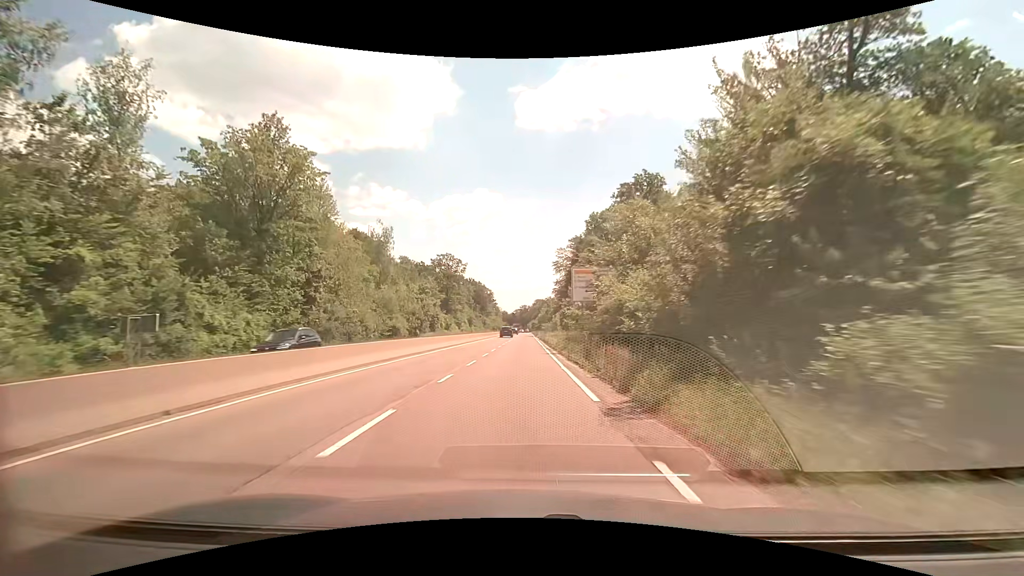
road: trunk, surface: asphalt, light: Day
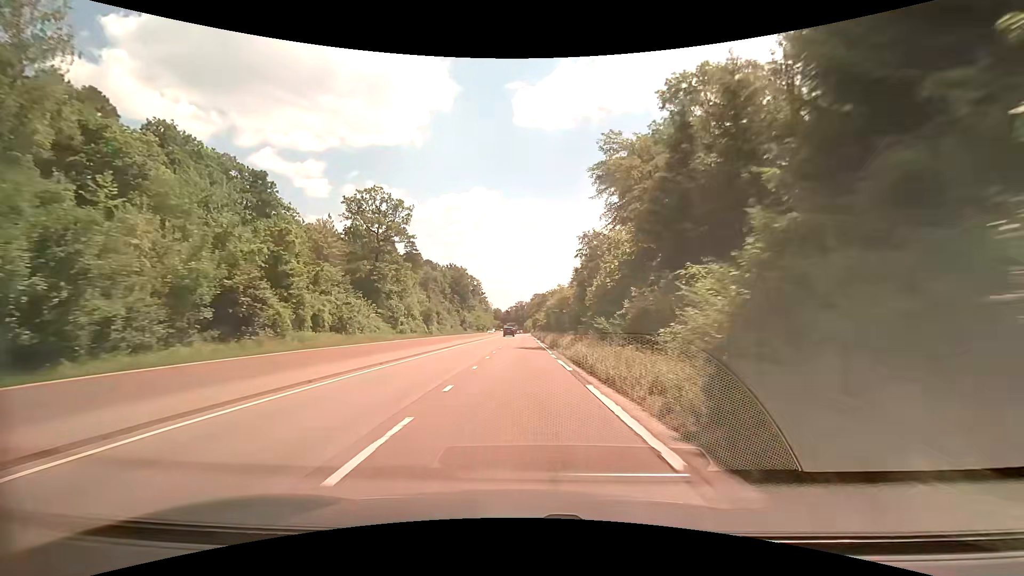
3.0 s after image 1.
(-0.1, +62.3) m; 0°
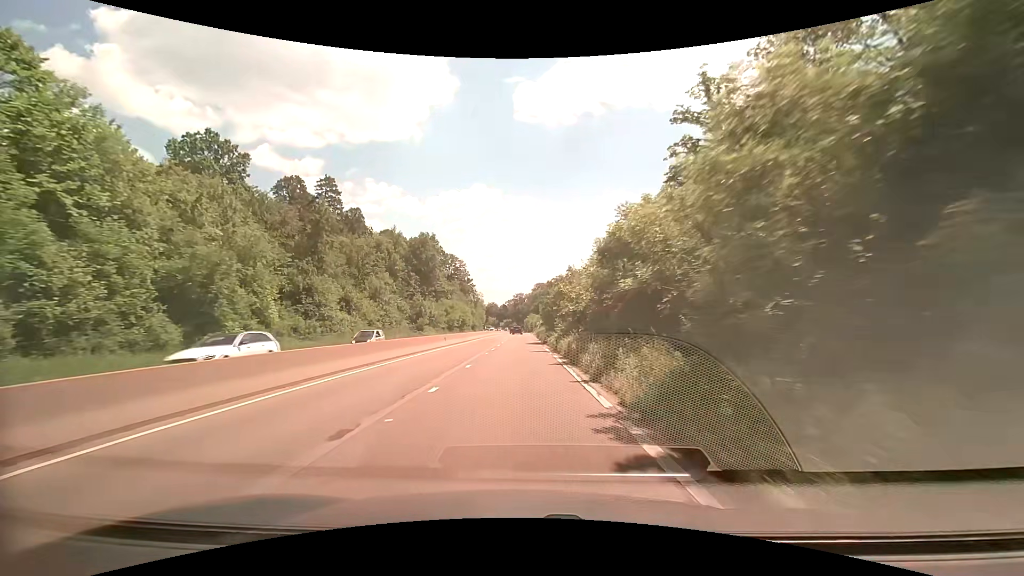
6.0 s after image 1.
(+0.1, +61.3) m; 0°
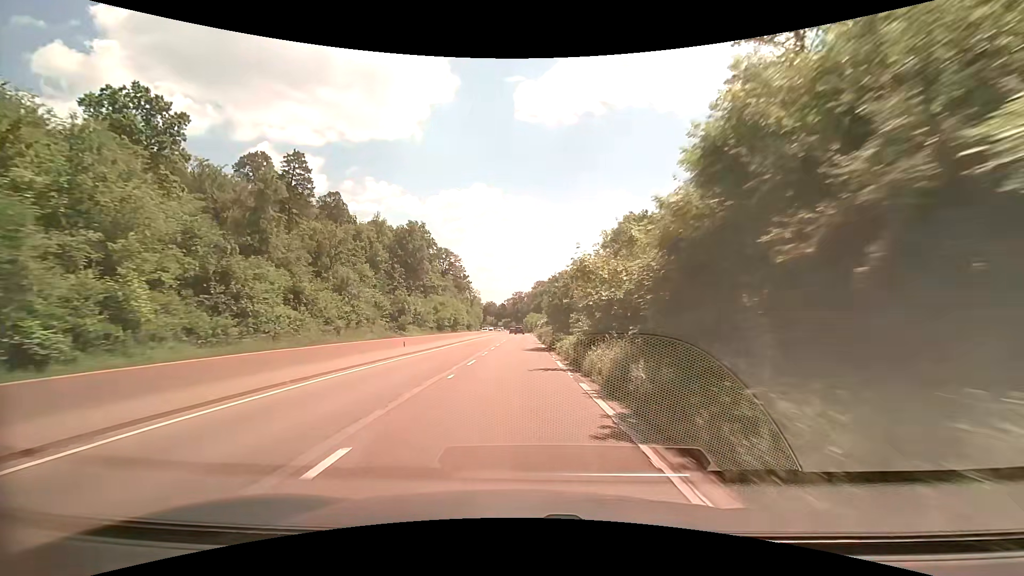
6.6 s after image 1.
(0.0, +11.8) m; 0°
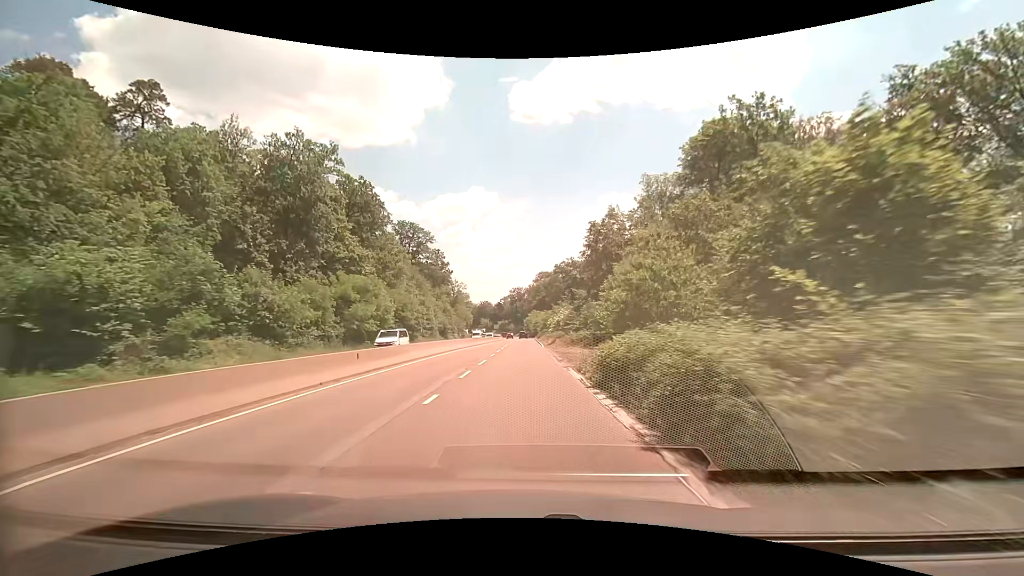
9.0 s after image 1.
(0.0, +46.7) m; 0°
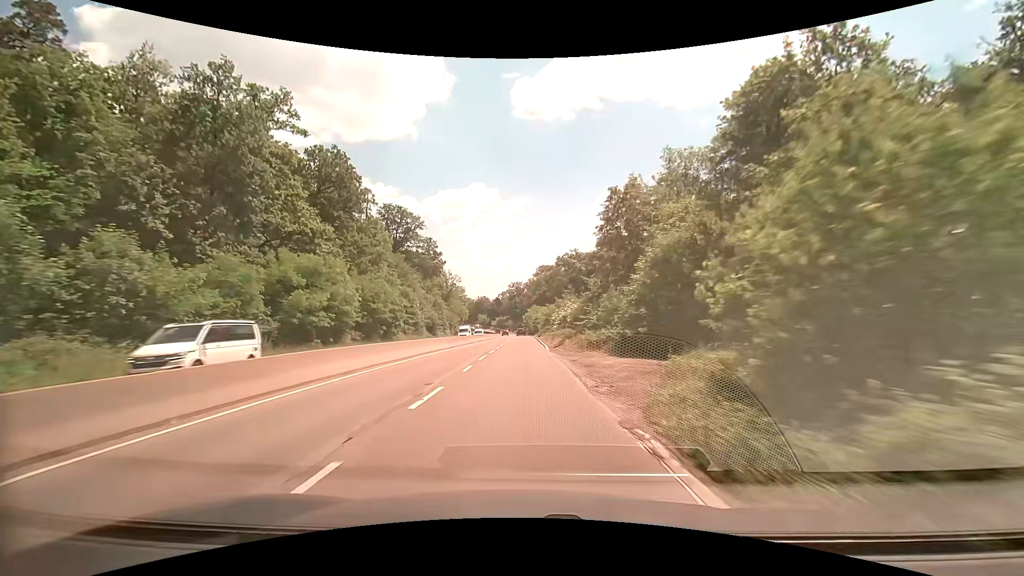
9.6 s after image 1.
(0.0, +11.5) m; +1°
(0, +10) (0, +20) (0, +30) (0, +40) (0, +50) (0, +60) (0, +70) (-1, +80) (-1, +90) (-1, +100) m
